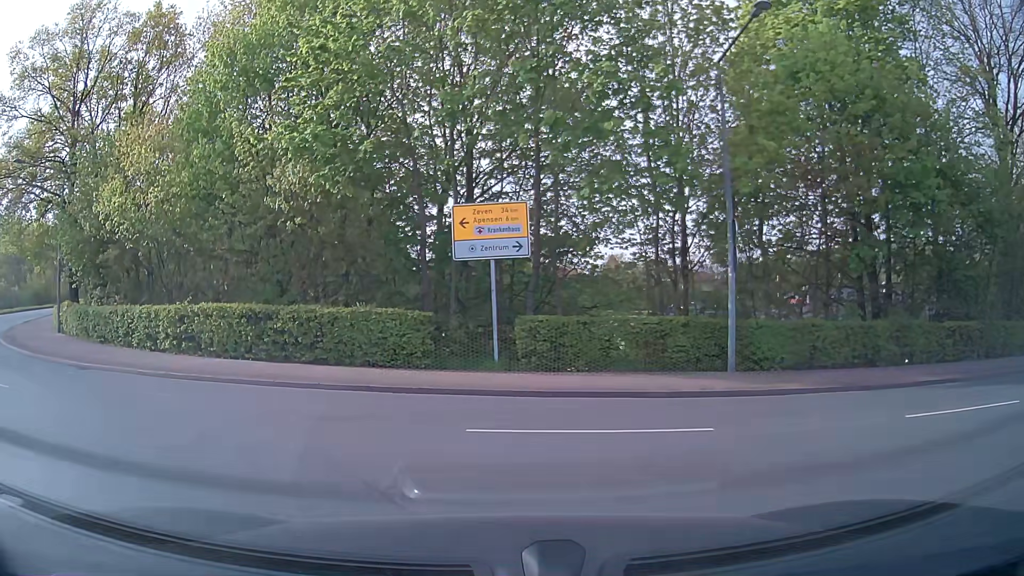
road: primary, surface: asphalt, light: Day
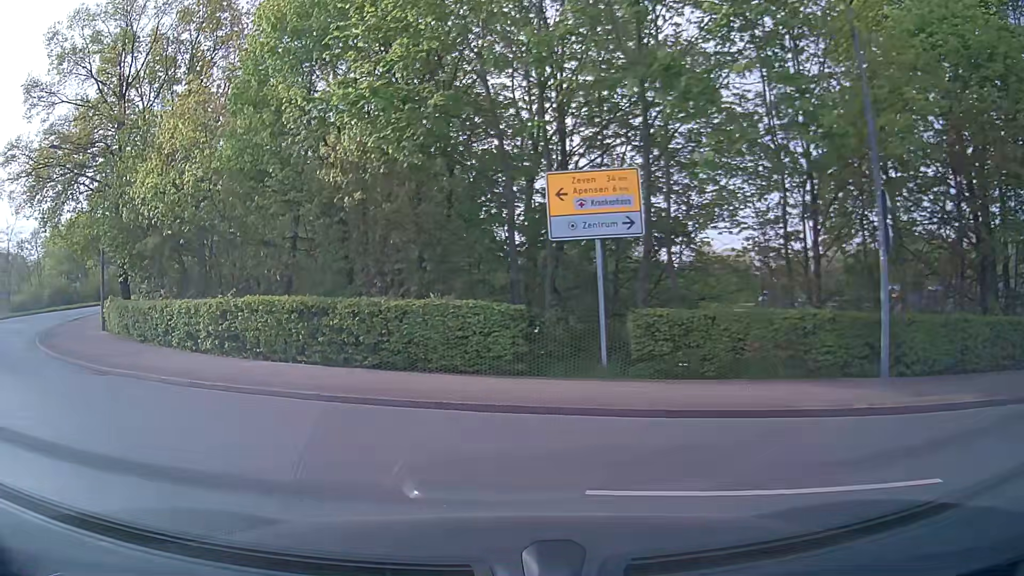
(-0.2, +3.3) m; -9°
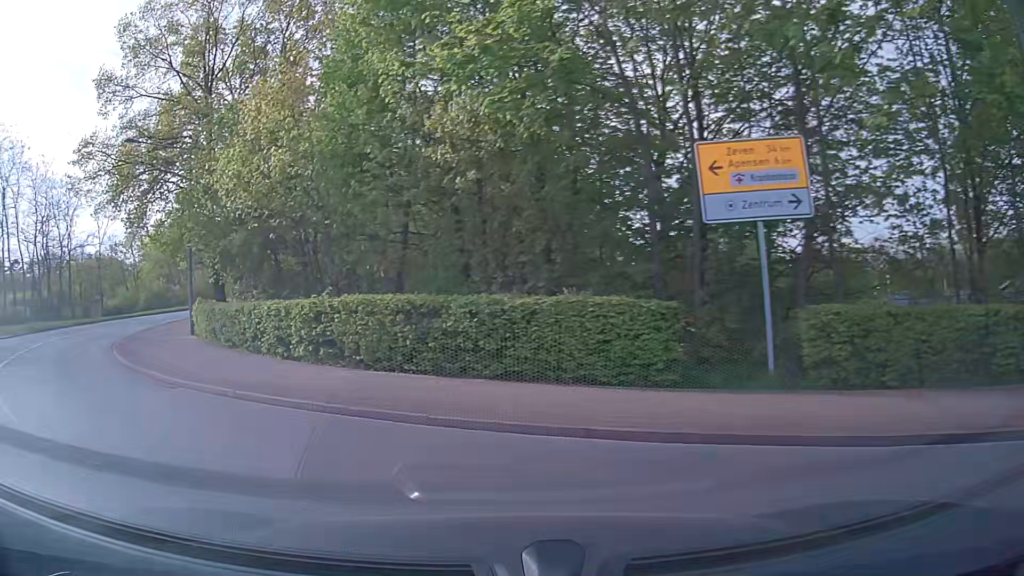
(-0.2, +2.4) m; -9°
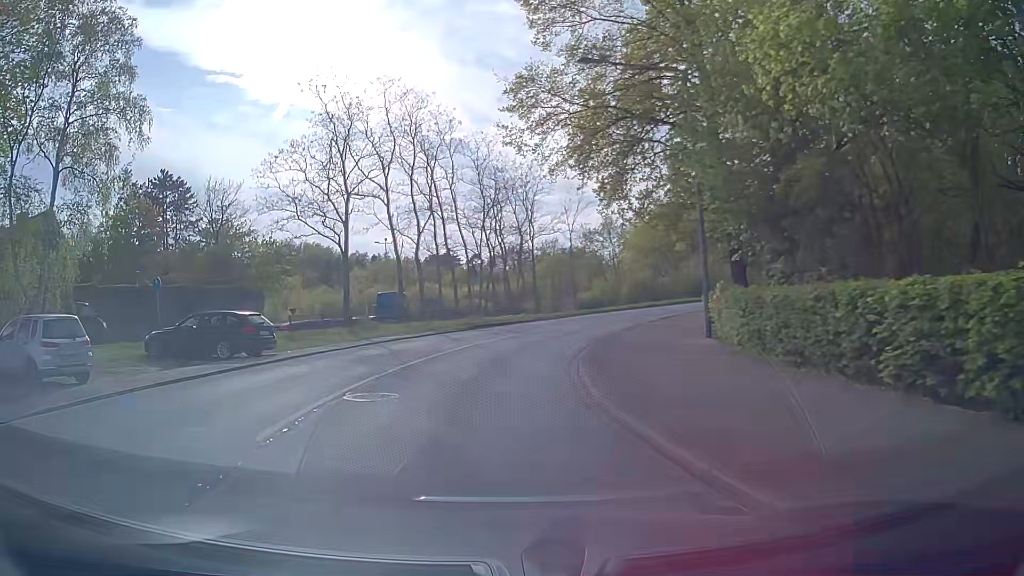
(-3.6, +8.2) m; -41°
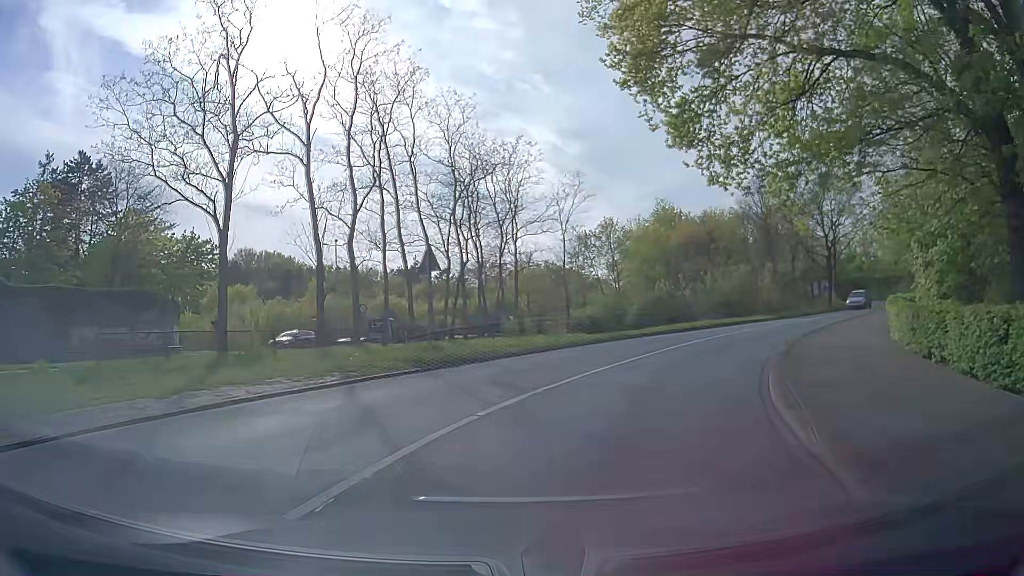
(-0.4, +14.9) m; +2°
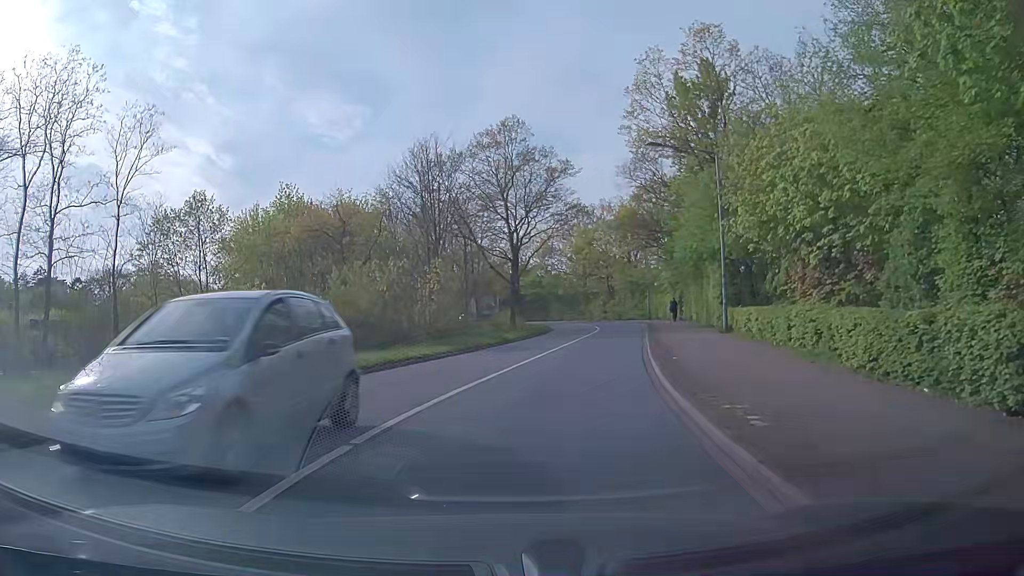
(+6.0, +19.7) m; +31°
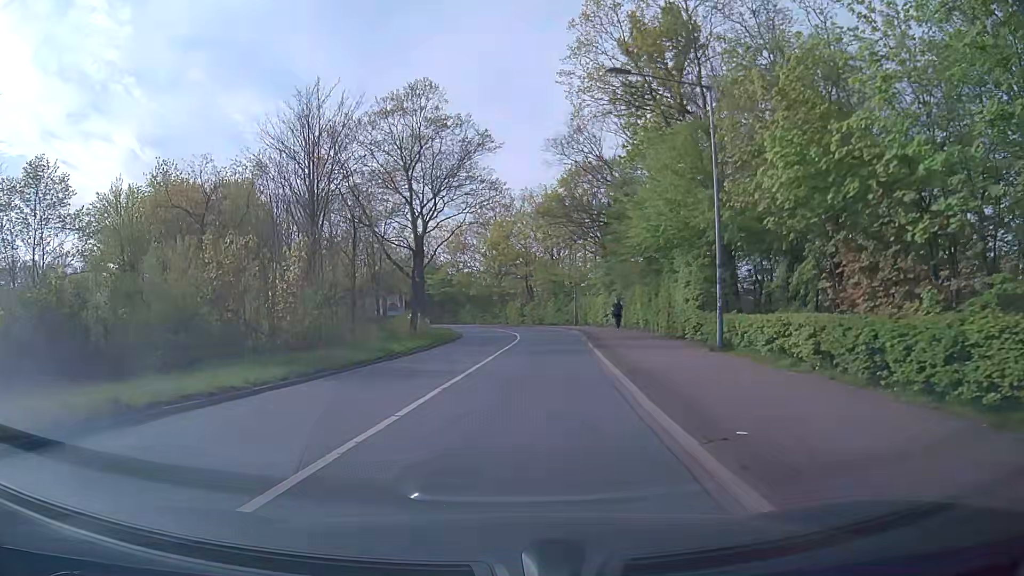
(+0.7, +9.5) m; +7°
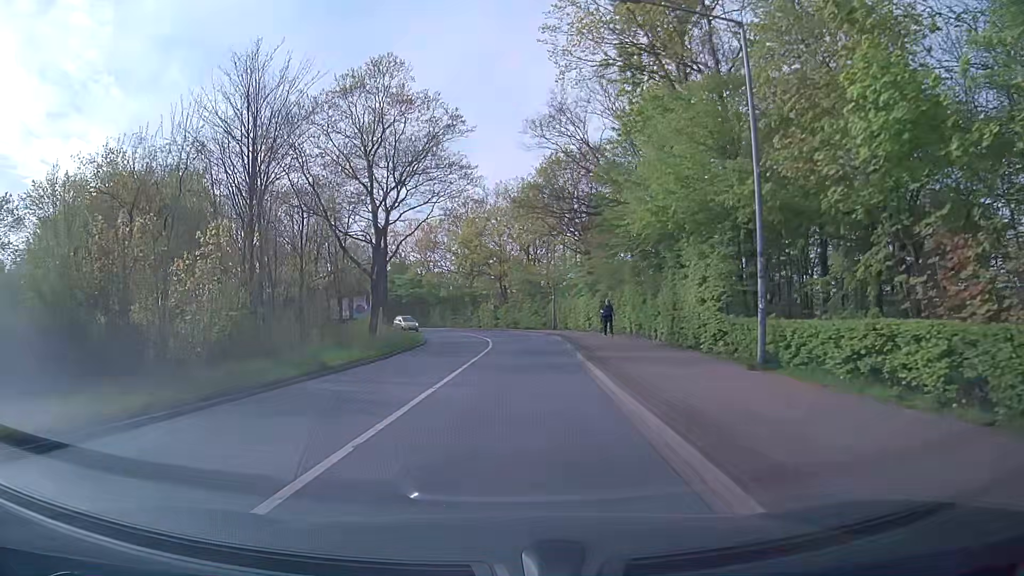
(+0.2, +5.0) m; +2°
(0, +10) (+1, +20) (+1, +30) (+1, +40) (0, +50) (-2, +60) (-6, +69) (-11, +77) (-18, +84) (-26, +90) m
